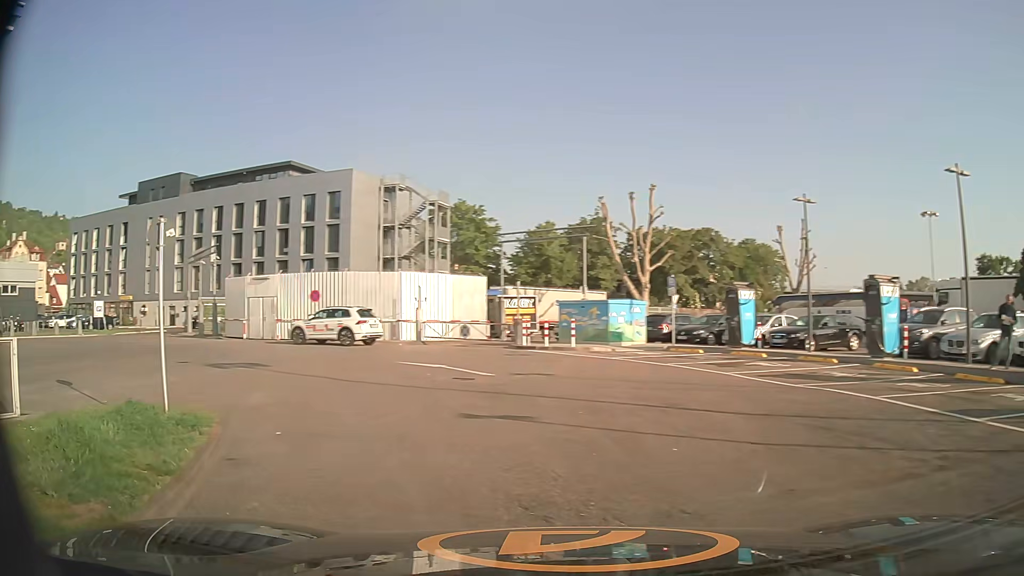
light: Day
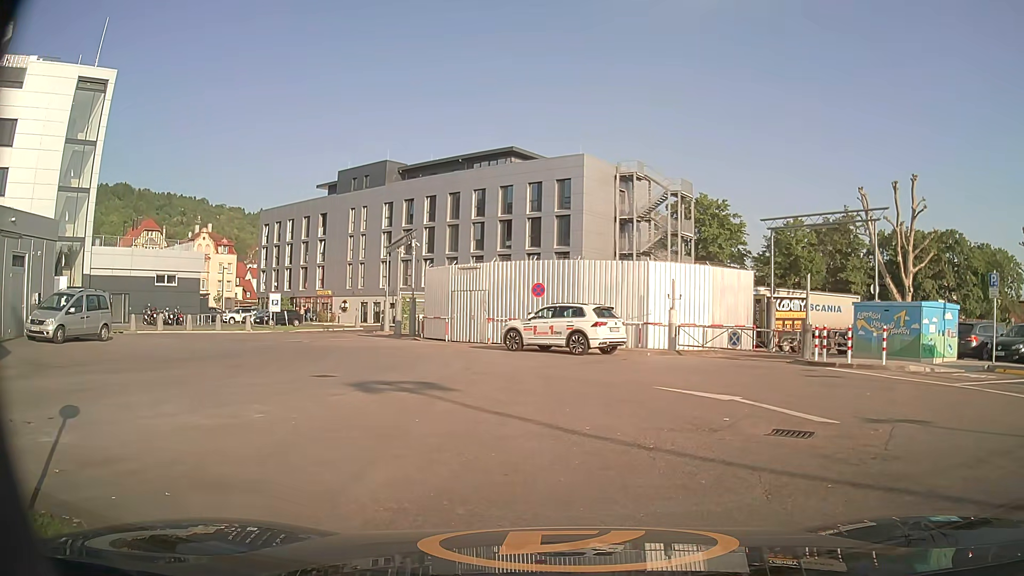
(-1.6, +6.5) m; -20°
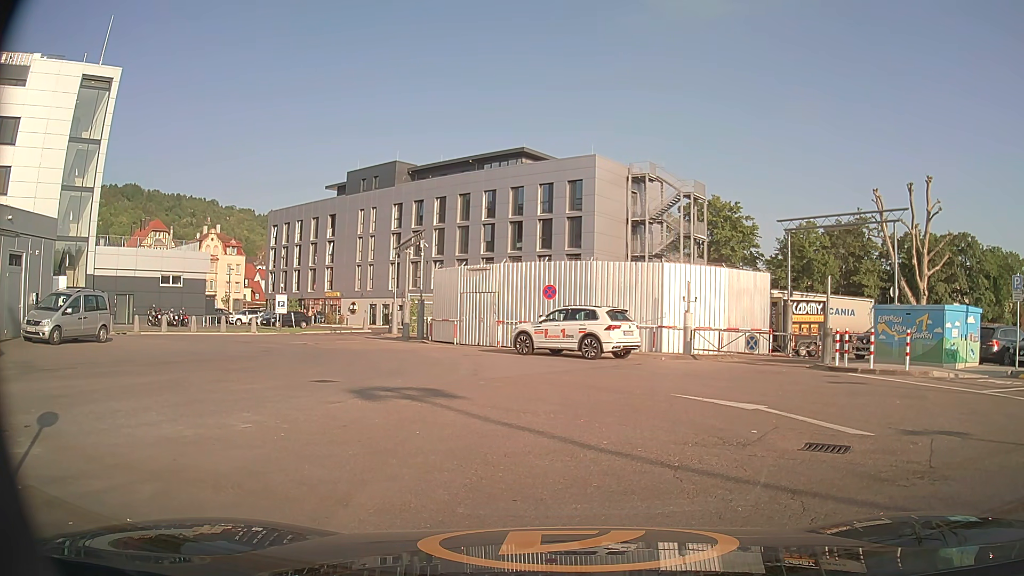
(0.0, +0.8) m; 0°
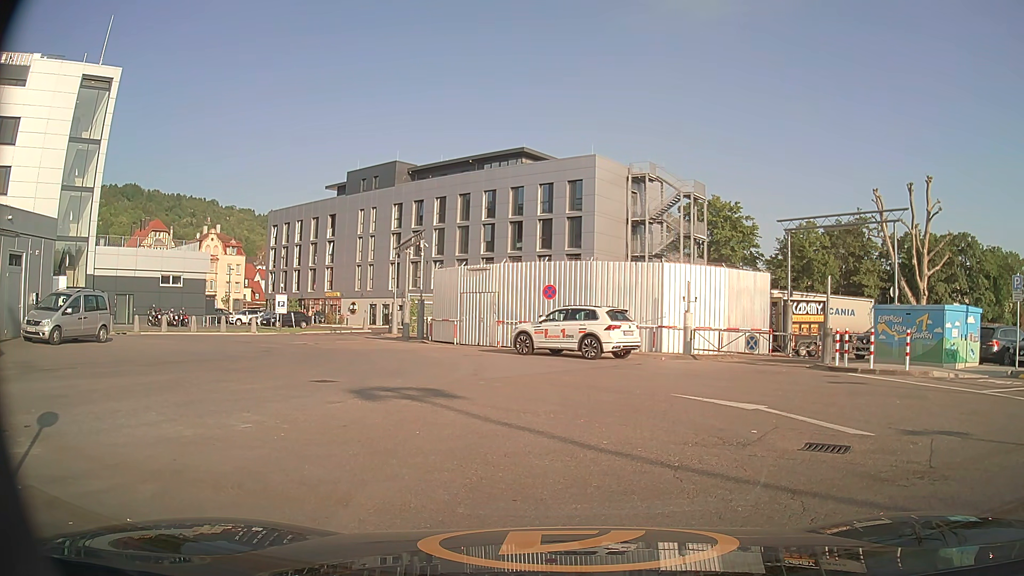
(0.0, 0.0) m; 0°
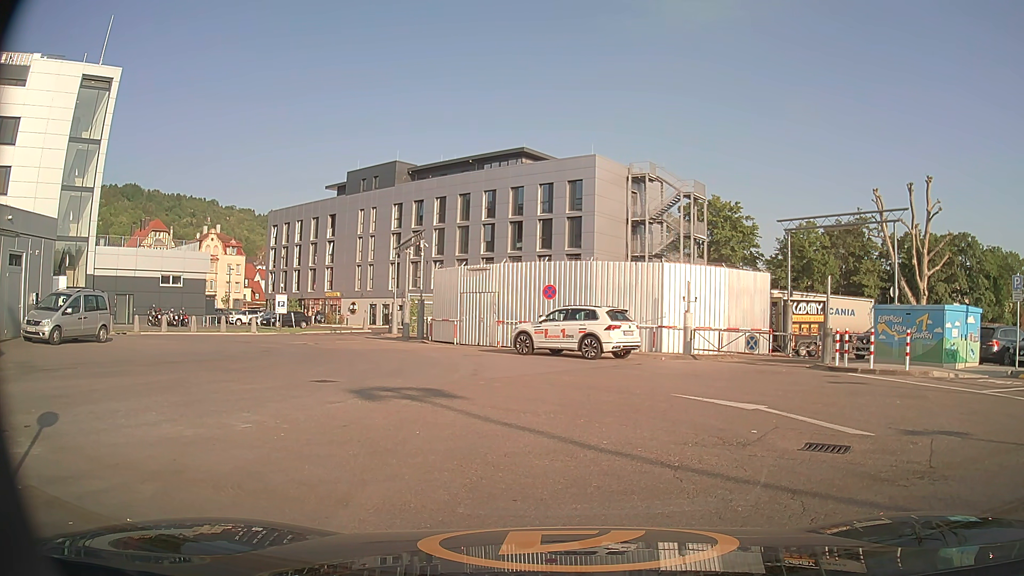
(0.0, 0.0) m; 0°
